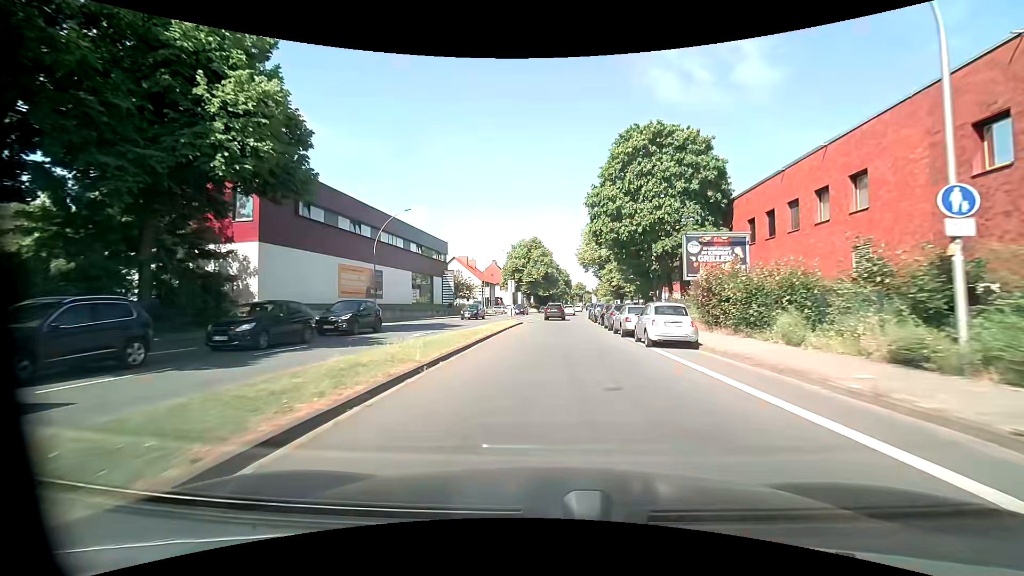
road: primary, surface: asphalt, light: Day
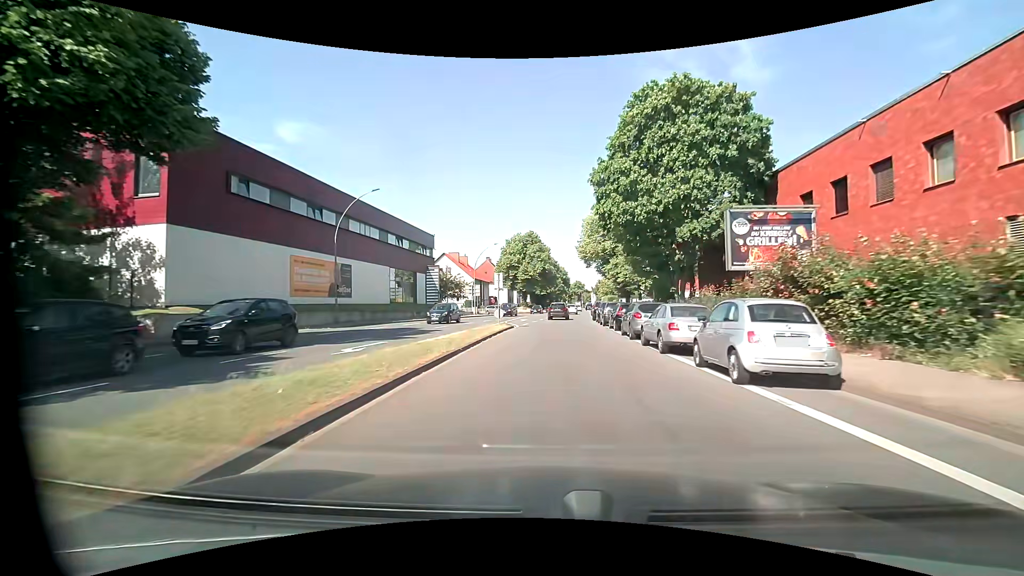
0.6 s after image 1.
(0.0, +7.9) m; +1°
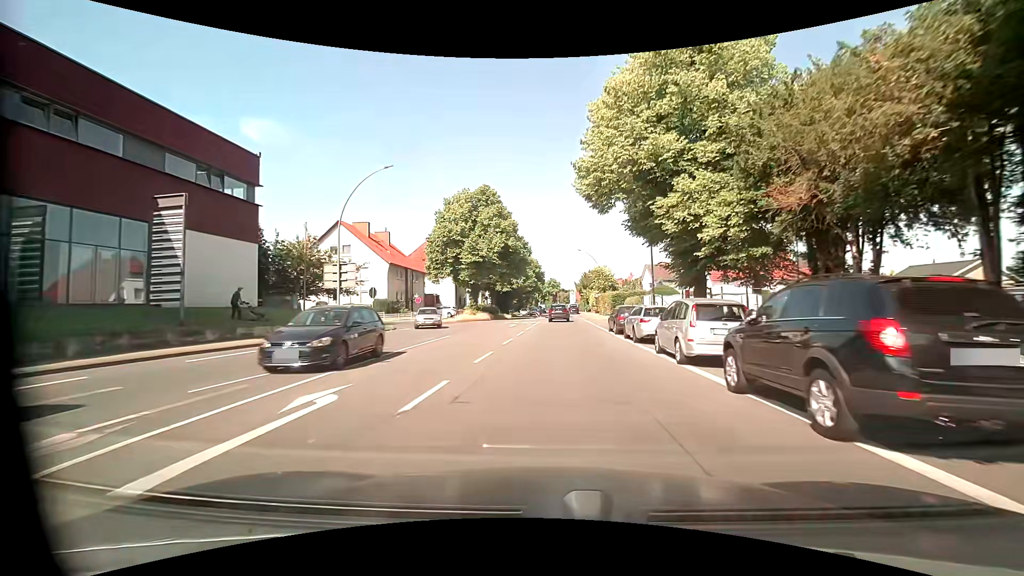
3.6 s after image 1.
(+0.6, +39.6) m; +3°
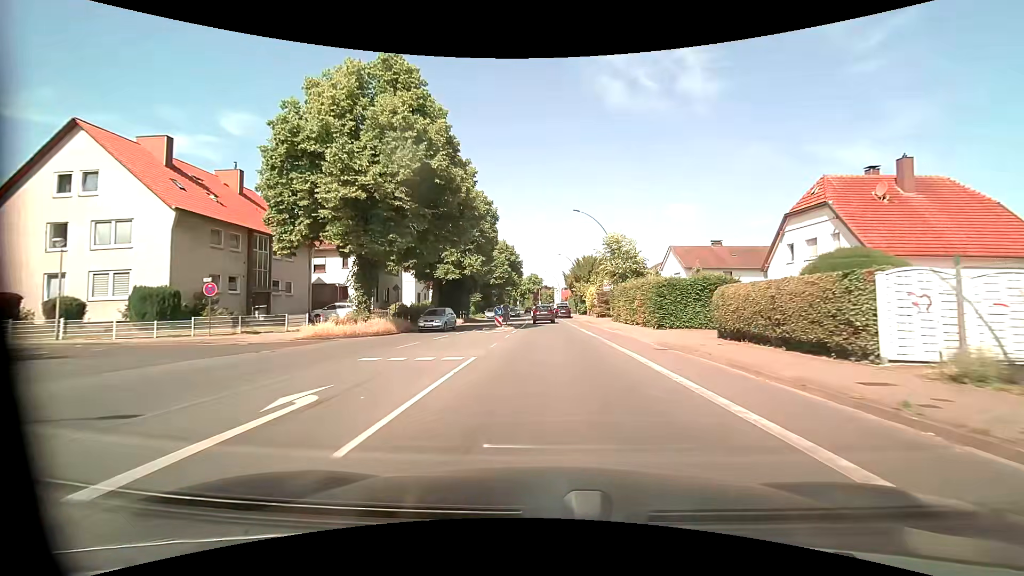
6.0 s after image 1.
(+0.6, +31.7) m; +2°
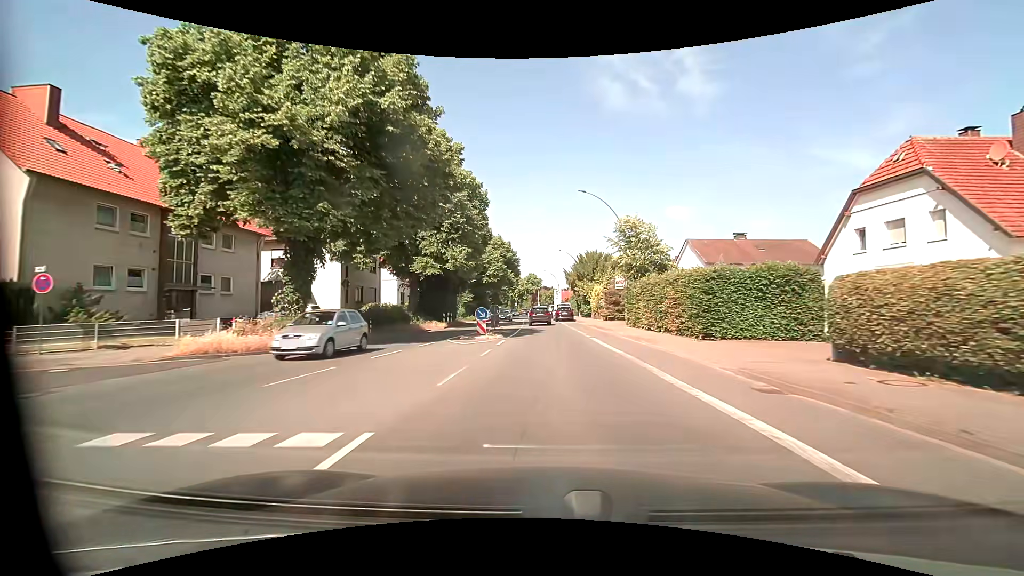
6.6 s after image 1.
(0.0, +7.9) m; 0°
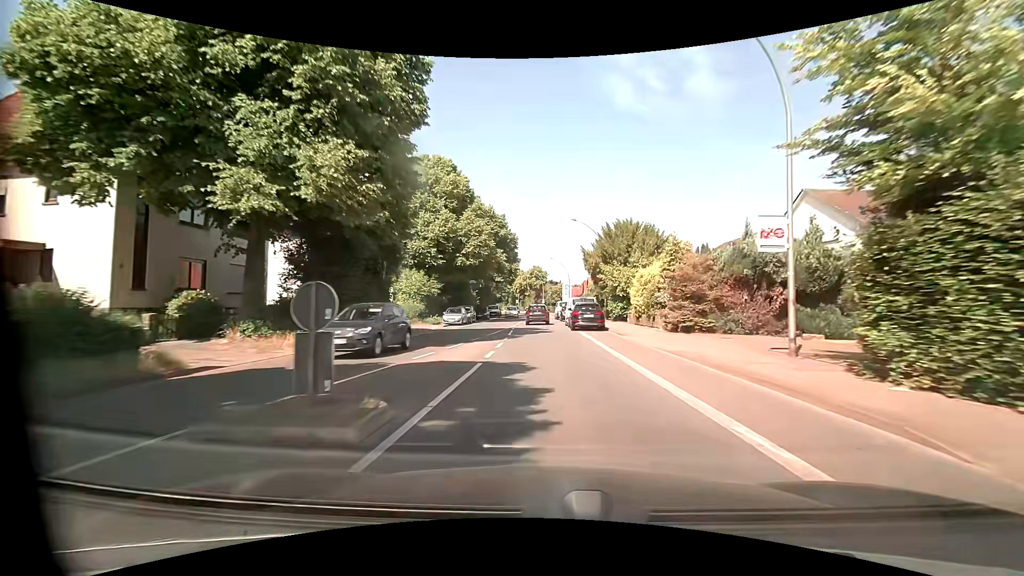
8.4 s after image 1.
(-0.1, +23.8) m; 0°
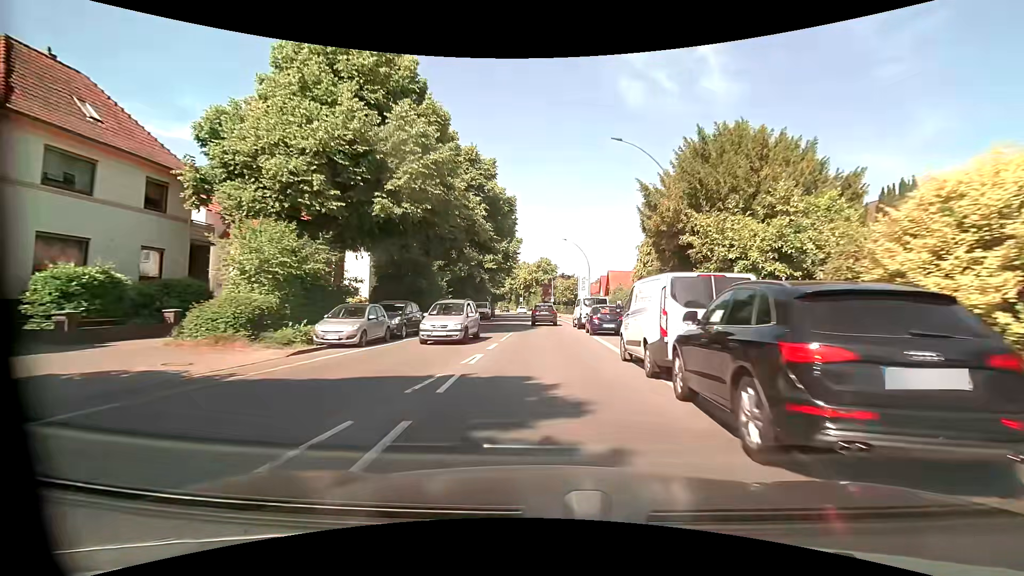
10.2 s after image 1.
(-0.4, +23.8) m; -1°
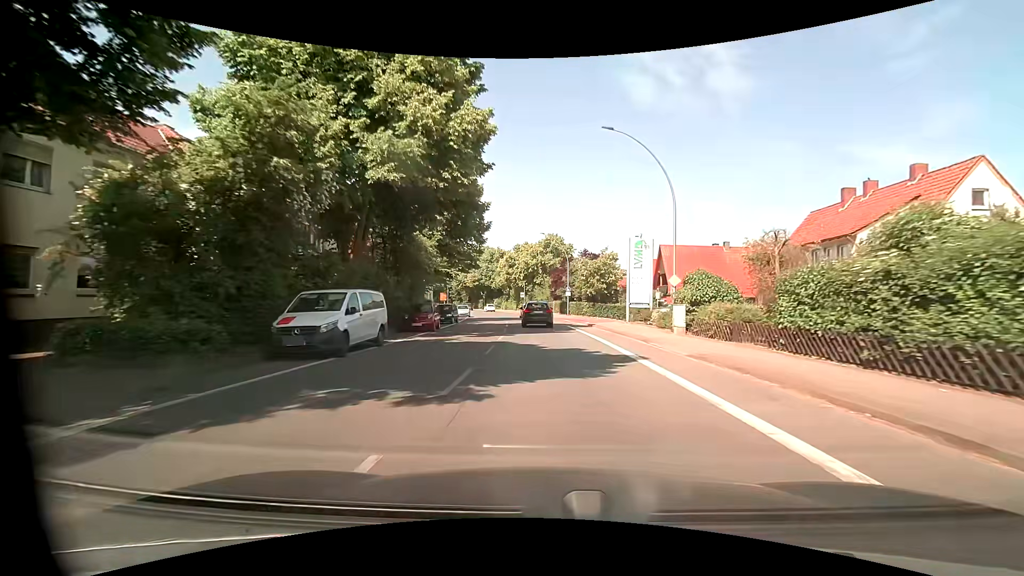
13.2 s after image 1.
(-0.1, +38.5) m; -1°
(0, +10) (-1, +20) (-1, +30) (-2, +40) (-3, +50) (-4, +60) (-5, +70) (-7, +80) (-9, +89) (-12, +99) m
